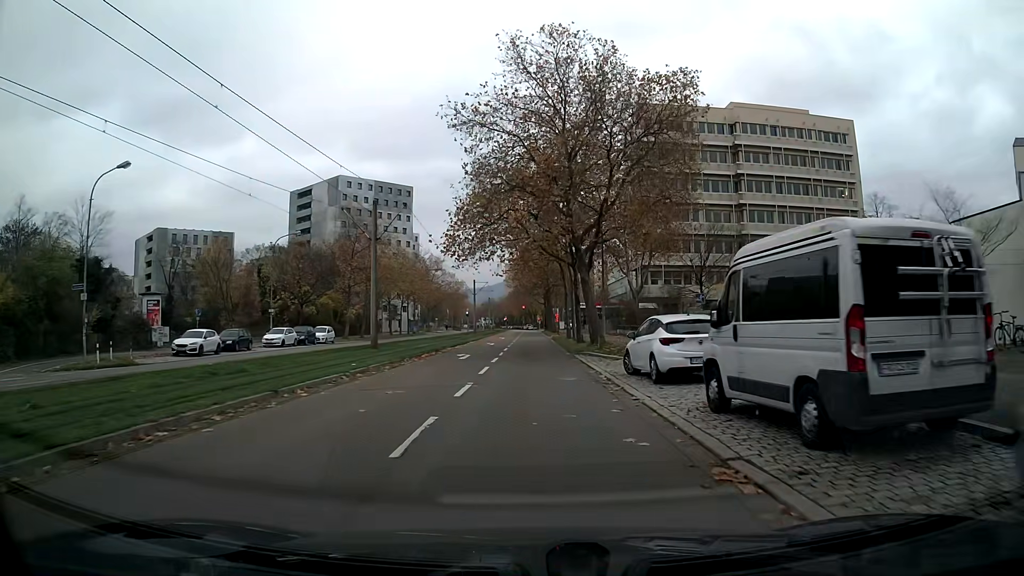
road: tertiary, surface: asphalt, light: Day
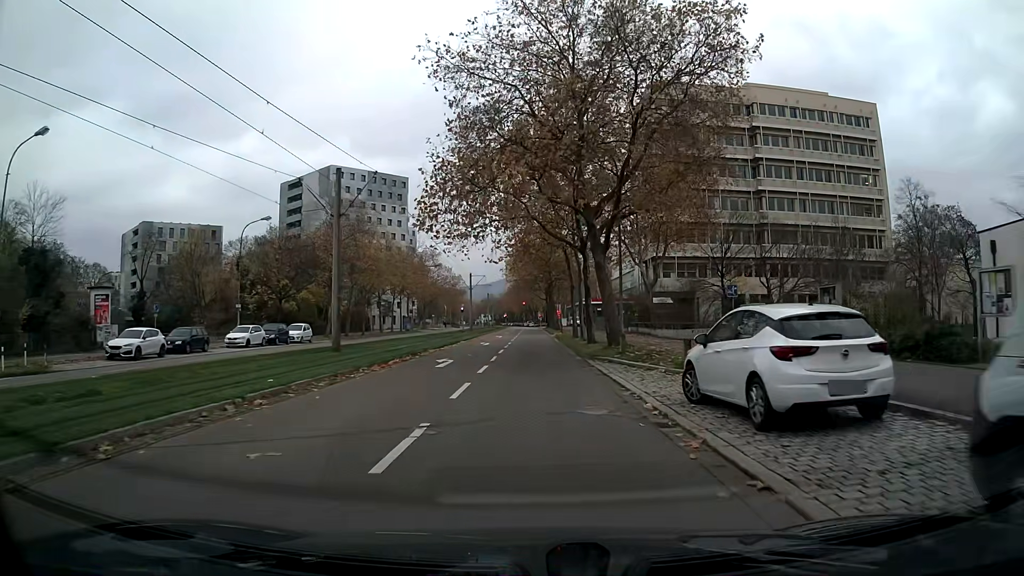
(0.0, +6.6) m; 0°
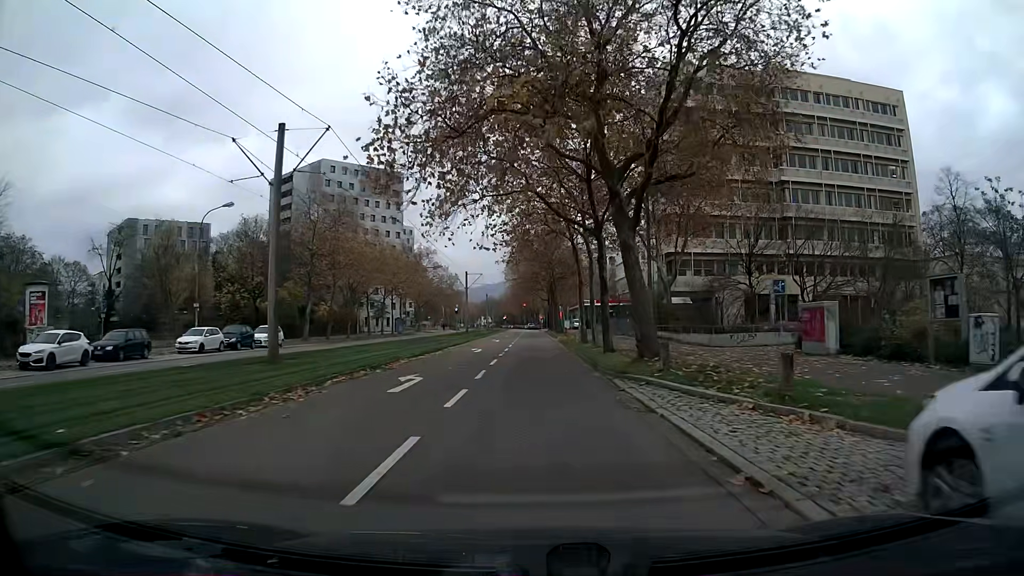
(0.0, +6.7) m; 0°
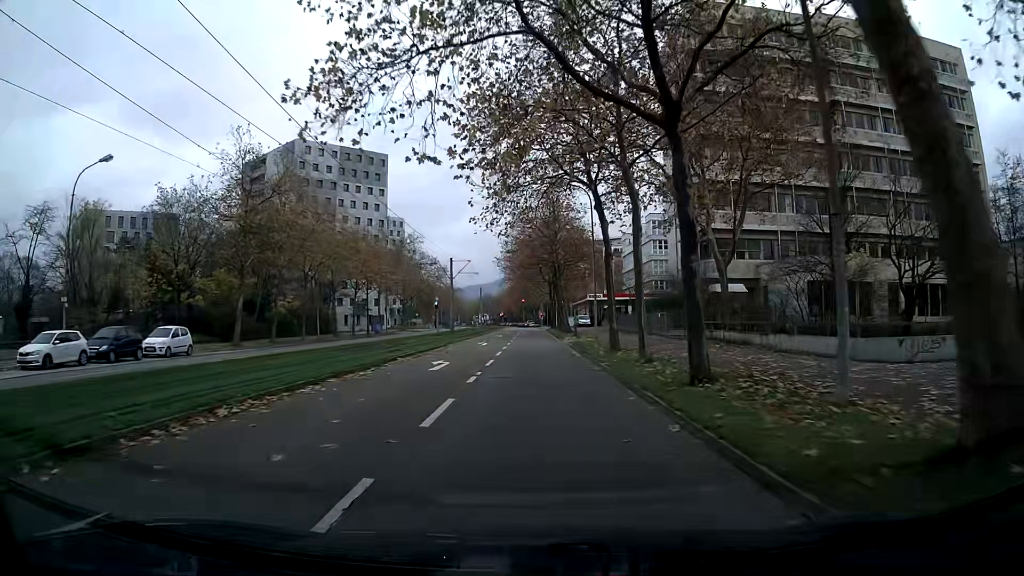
(0.0, +13.8) m; 0°
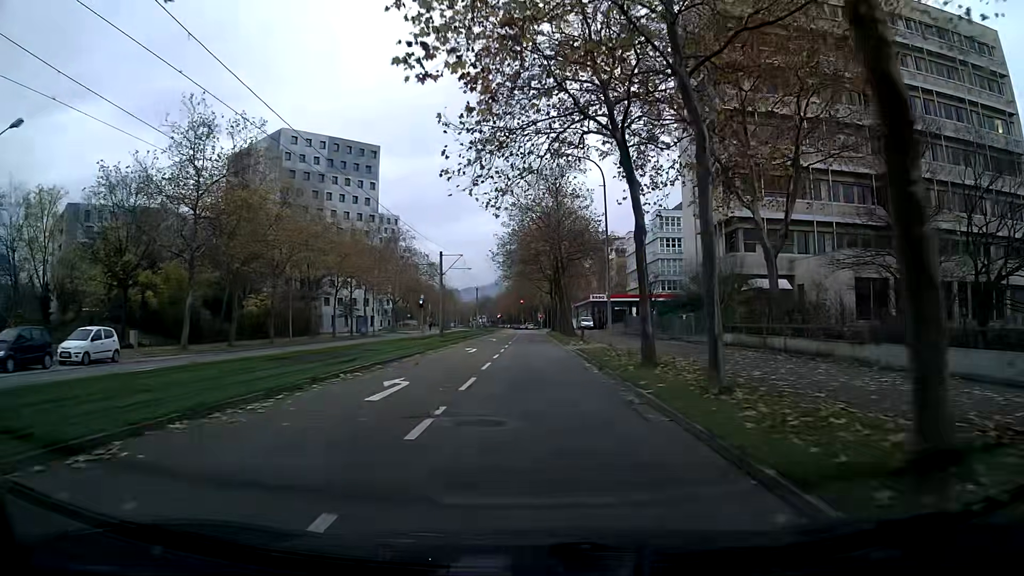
(0.0, +7.0) m; 0°
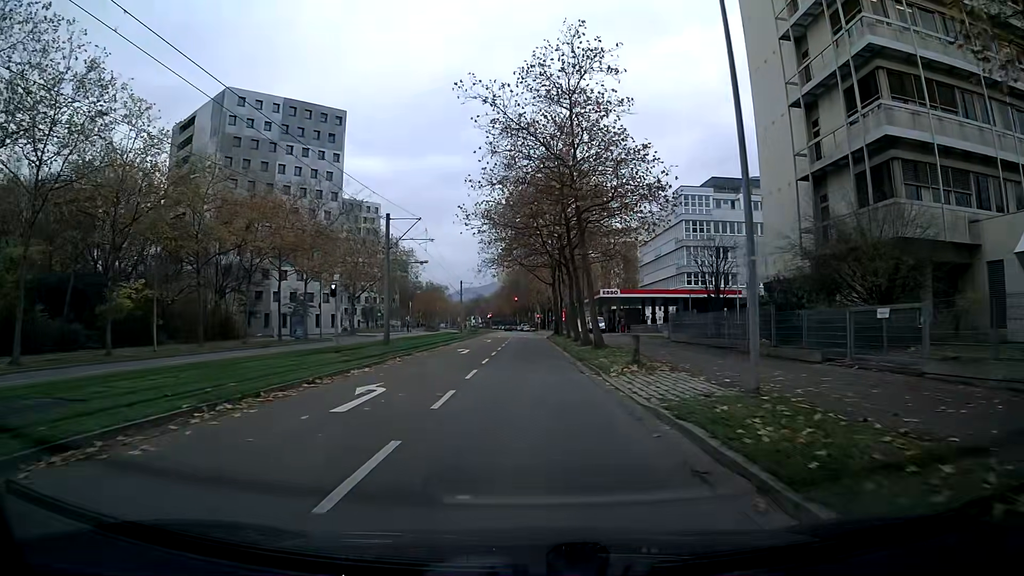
(0.0, +20.5) m; 0°
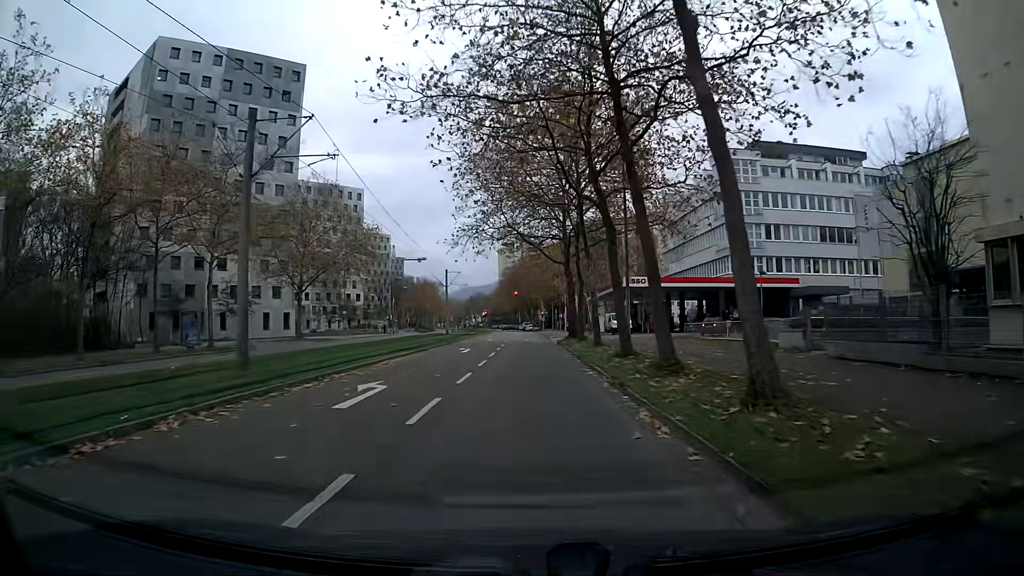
(-0.1, +19.4) m; 0°
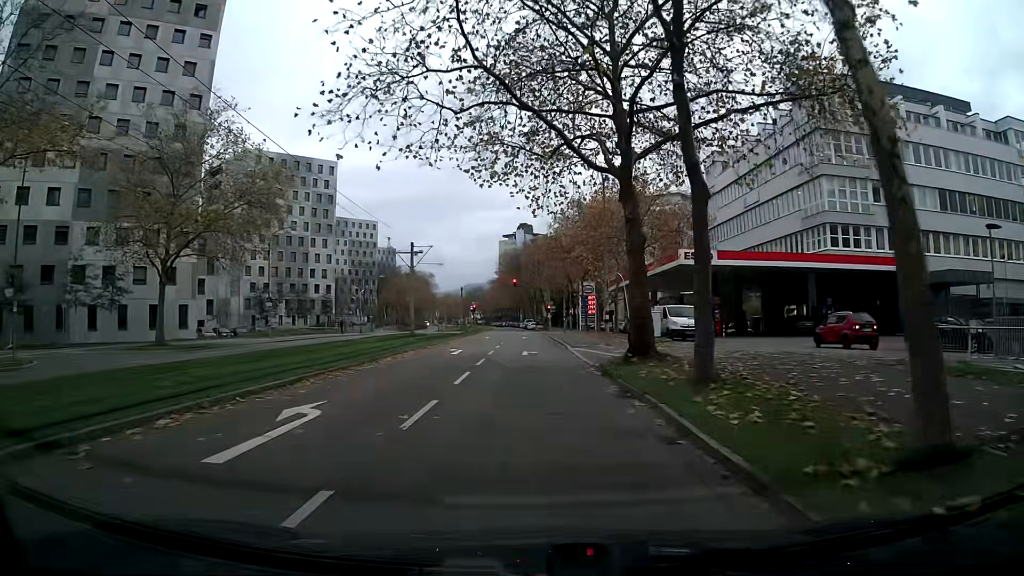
(+0.1, +24.2) m; 0°
